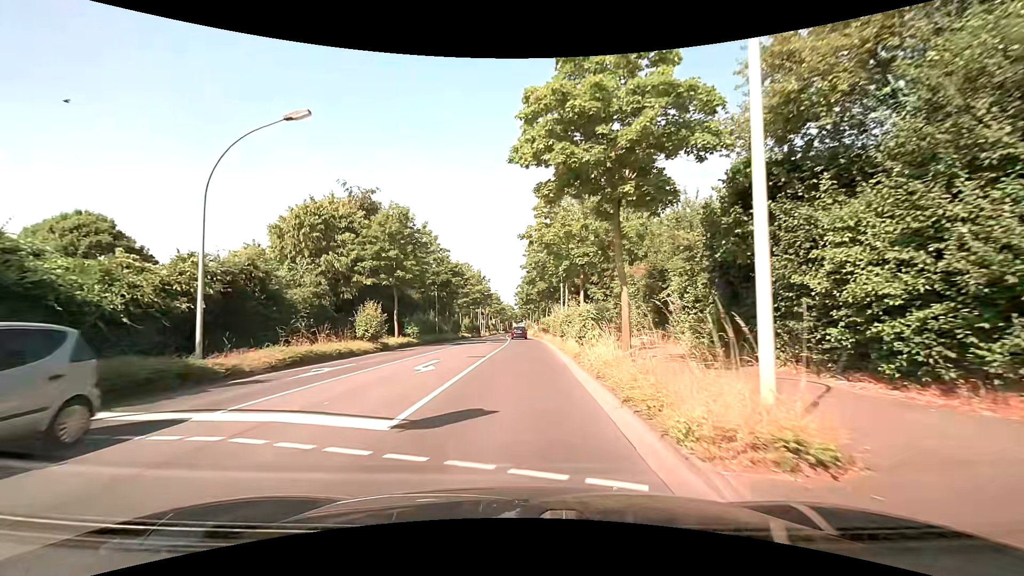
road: tertiary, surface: asphalt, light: Day
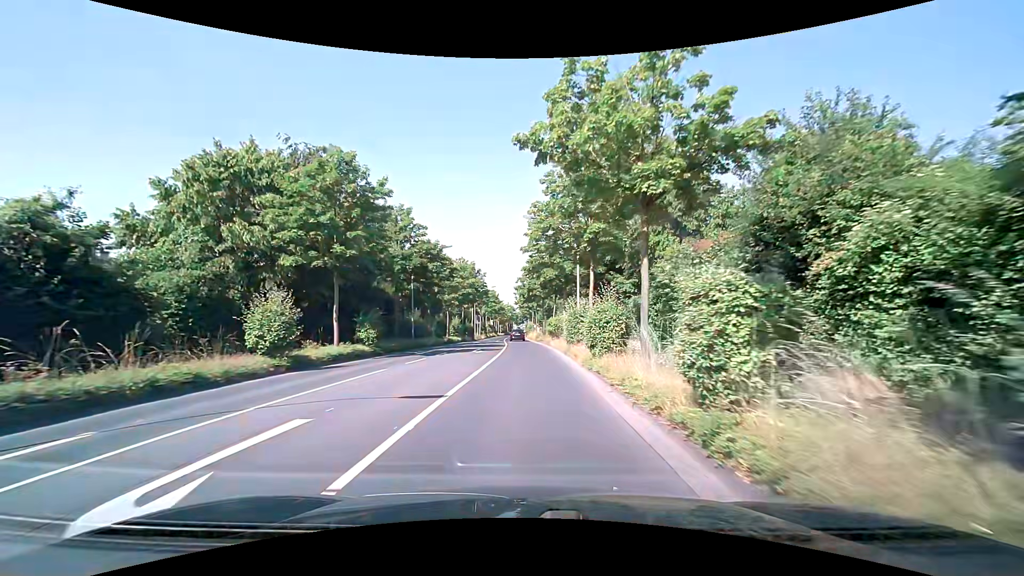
(-0.1, +11.7) m; 0°
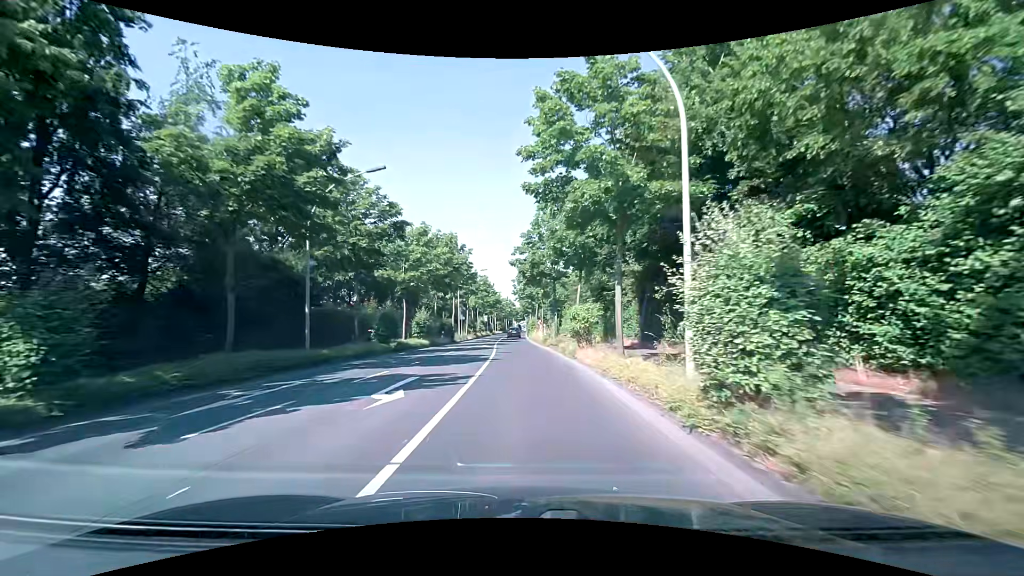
(0.0, +19.5) m; 0°
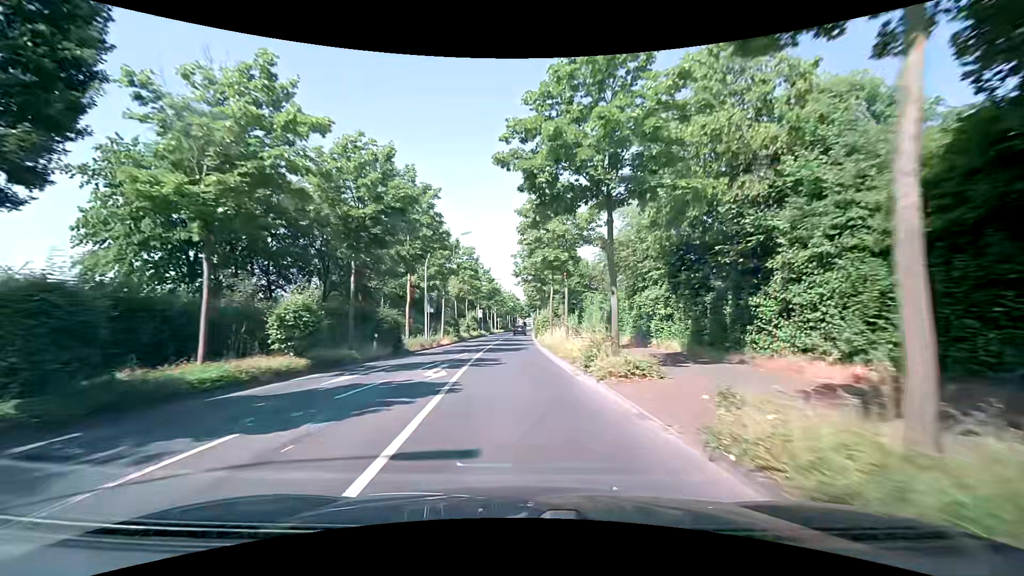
(-0.2, +21.4) m; -1°
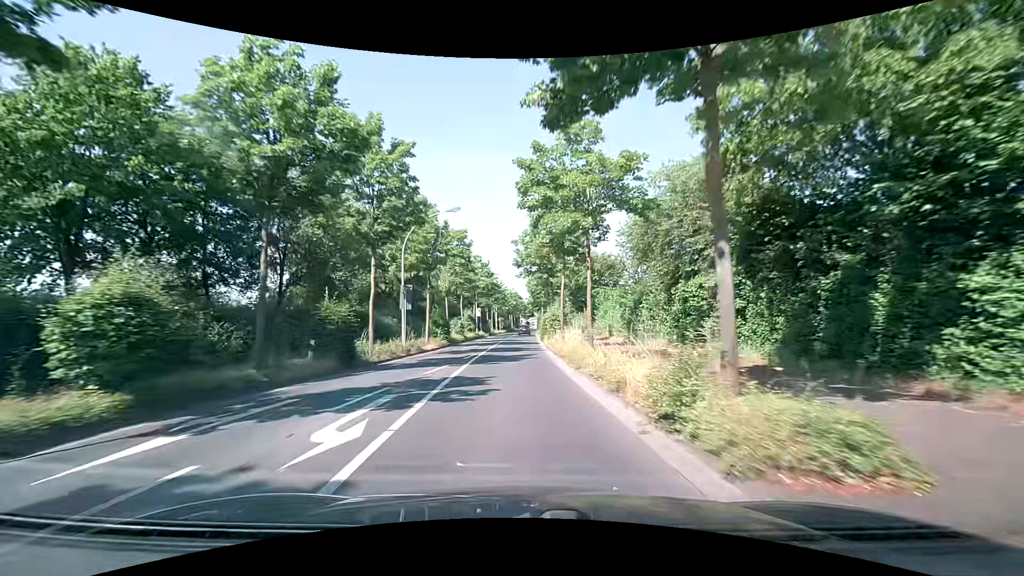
(0.0, +7.4) m; 0°
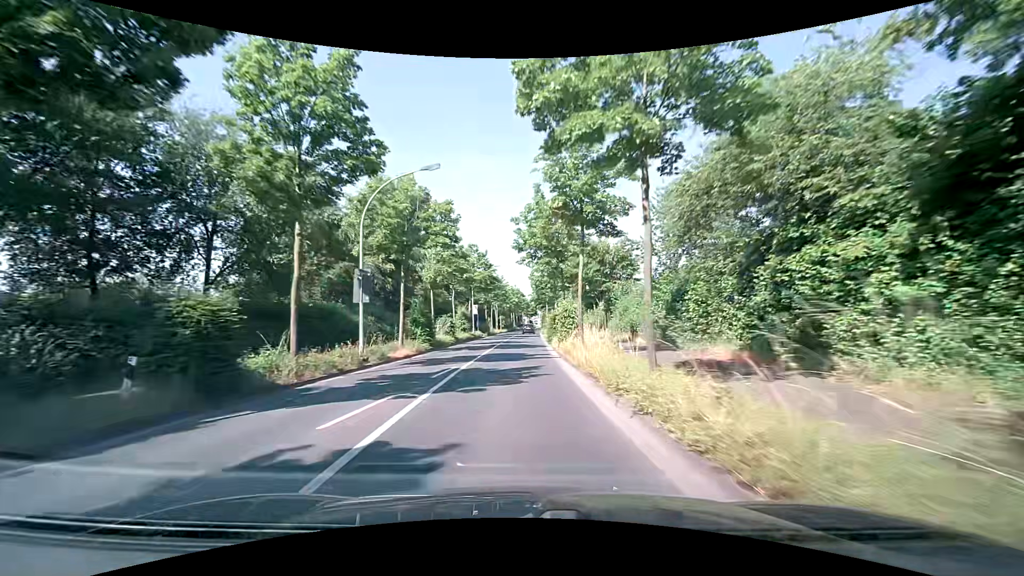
(-0.1, +7.5) m; 0°
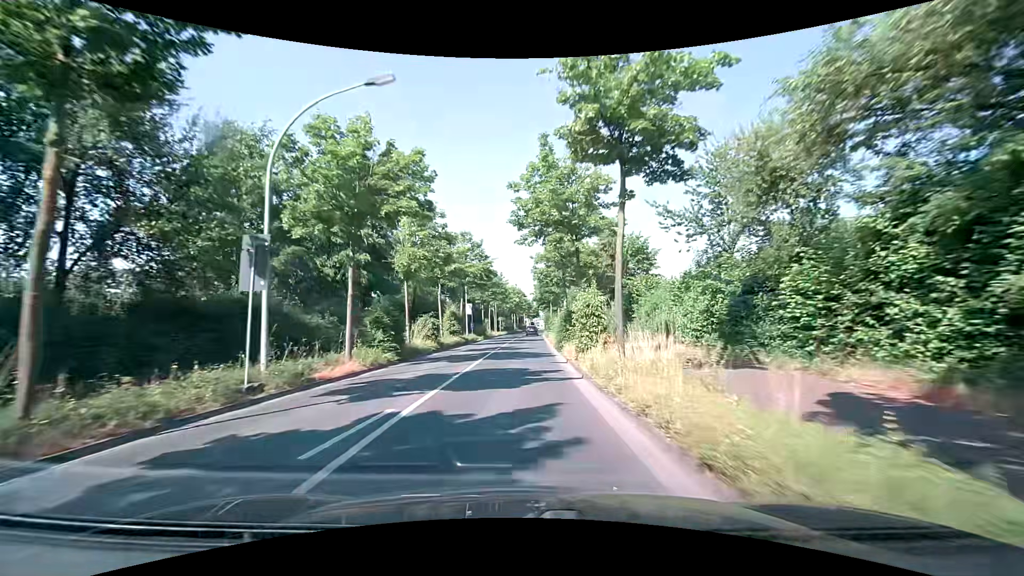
(0.0, +7.6) m; 0°
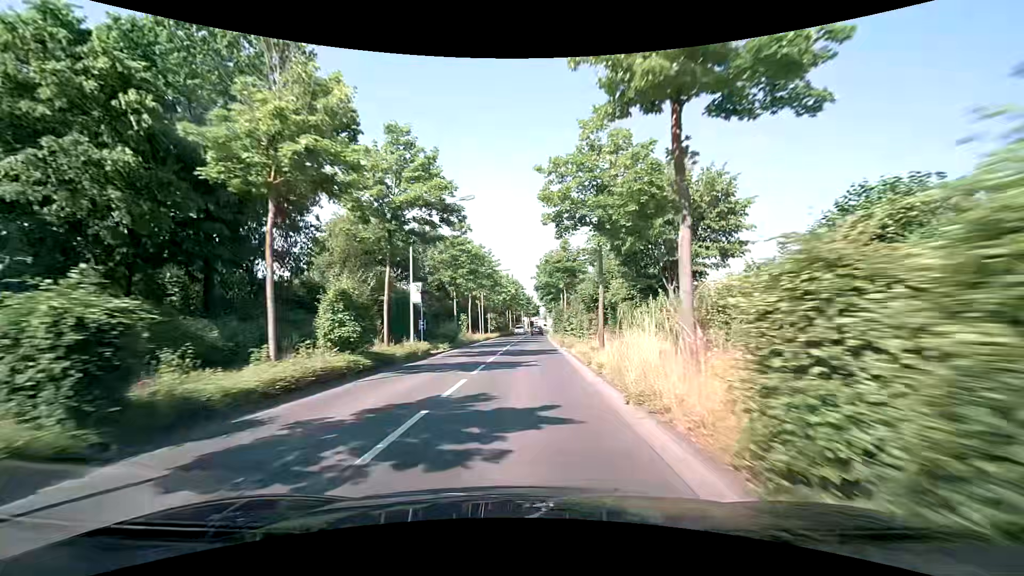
(0.0, +23.0) m; 0°
(0, +10) (0, +20) (0, +30) (+1, +40) (+1, +50) (+1, +60) (+2, +70) (+2, +80) (+2, +90) (+3, +100) m
